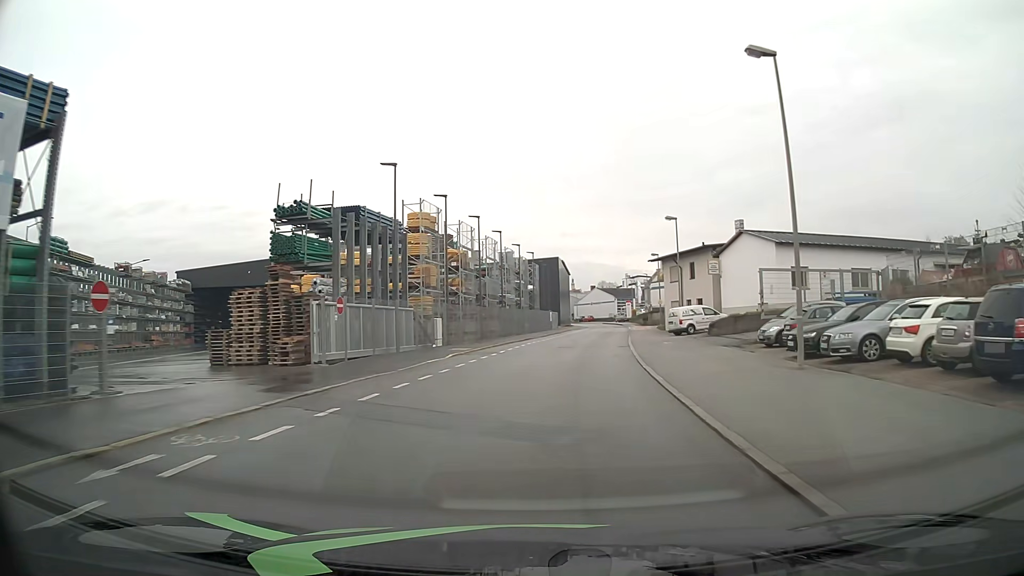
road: residential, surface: asphalt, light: Day
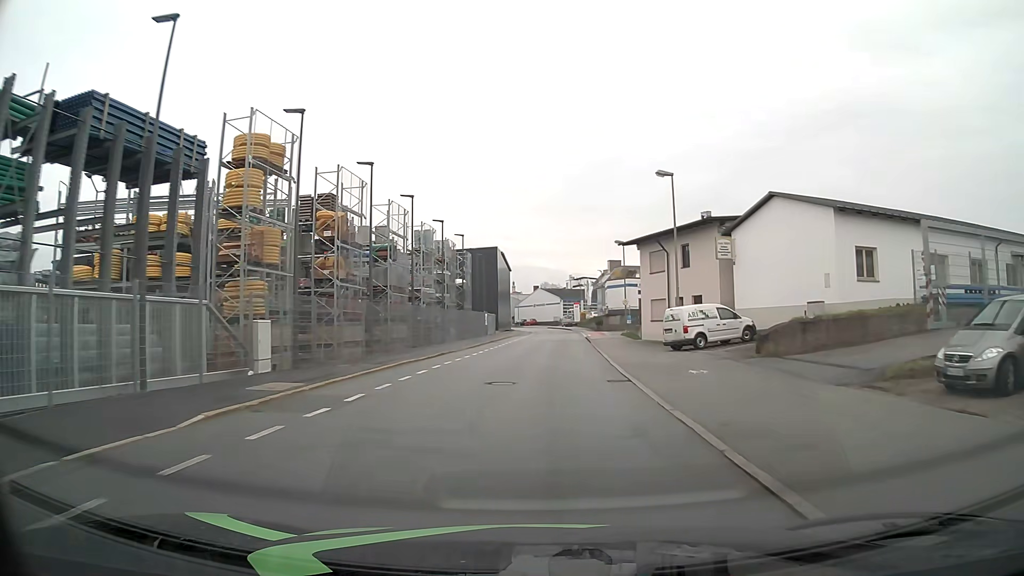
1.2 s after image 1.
(+0.7, +15.7) m; +5°
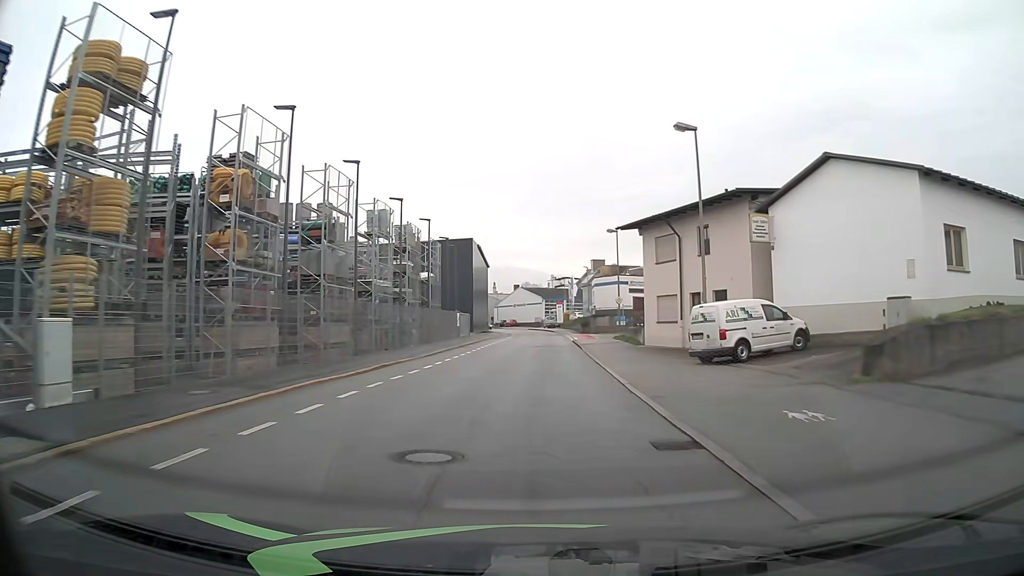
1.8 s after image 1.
(+0.1, +7.9) m; +2°
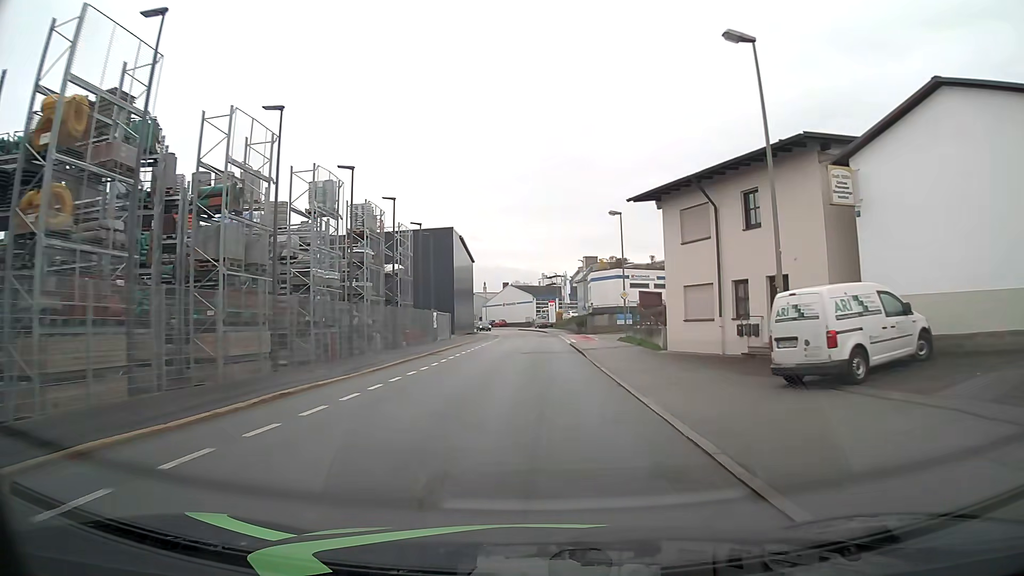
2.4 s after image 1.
(+0.1, +7.9) m; +1°
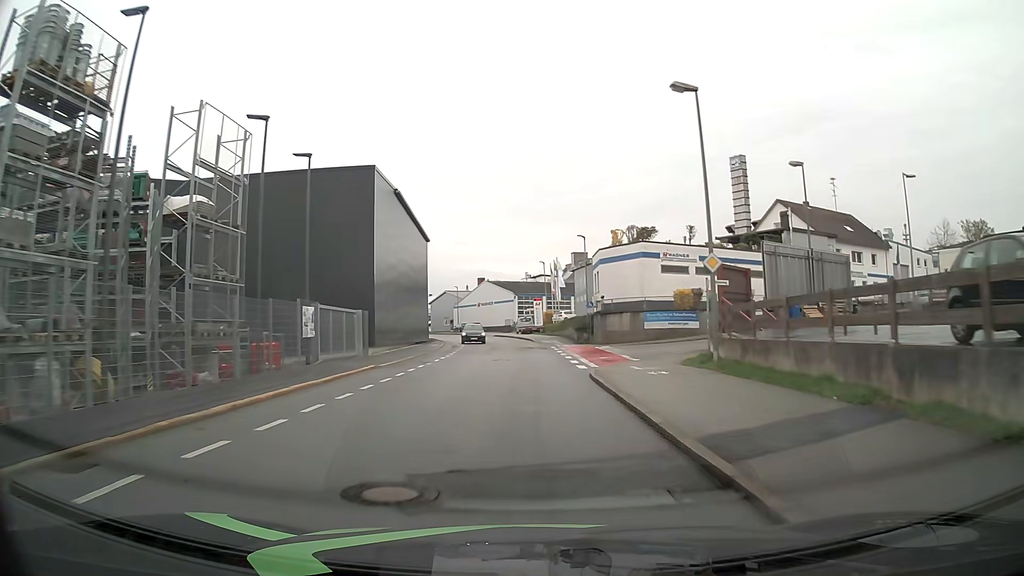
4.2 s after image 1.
(0.0, +23.7) m; +1°
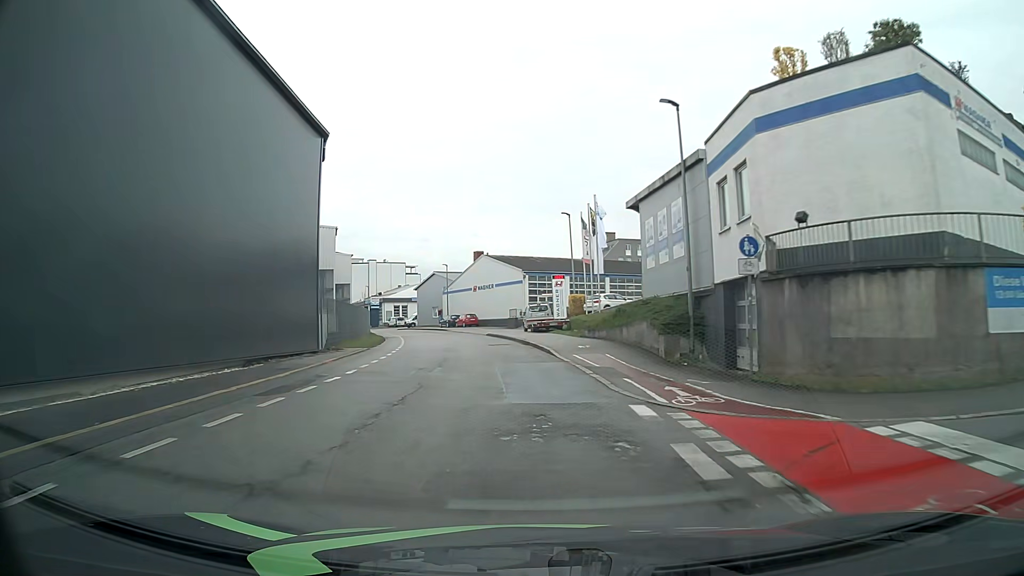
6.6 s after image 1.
(+0.1, +31.3) m; -1°
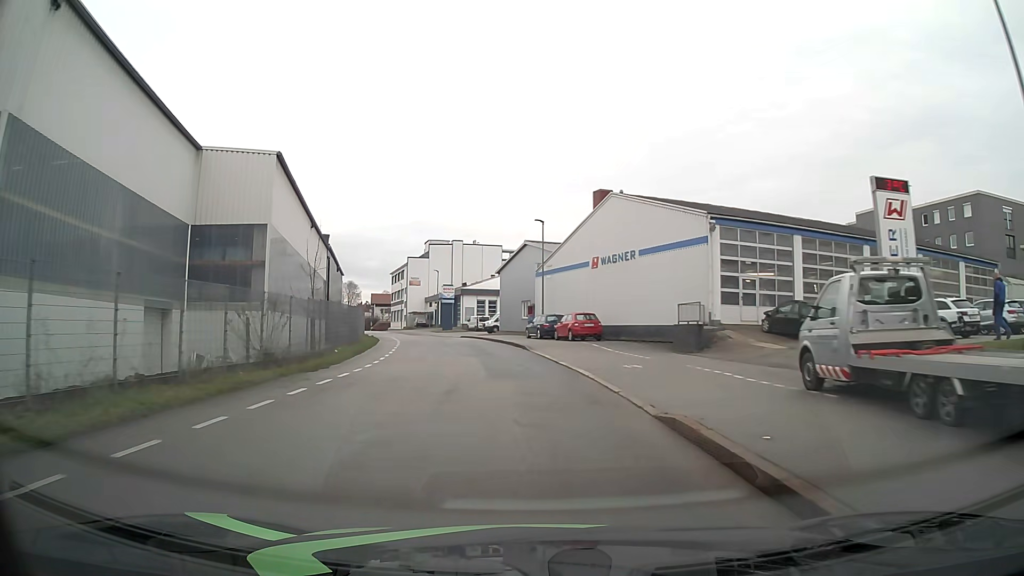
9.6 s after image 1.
(-3.2, +38.9) m; -10°
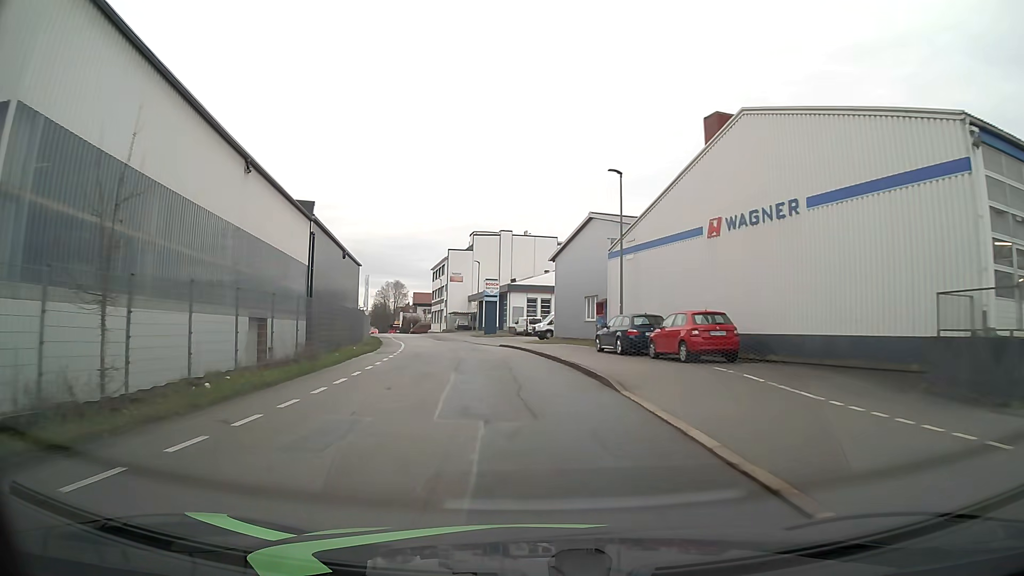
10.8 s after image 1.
(-0.7, +15.8) m; -5°
(0, +10) (-1, +20) (-2, +30) (-3, +40) (-5, +50) (-7, +59) (-10, +69) (-12, +79) (-15, +88) (-17, +98) m
